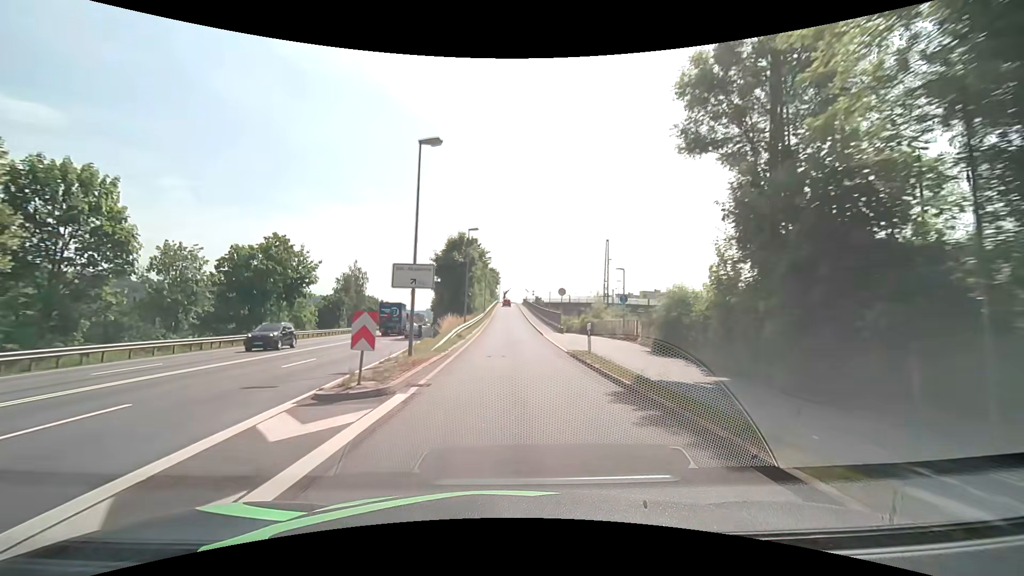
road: unclassified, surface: asphalt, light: Day
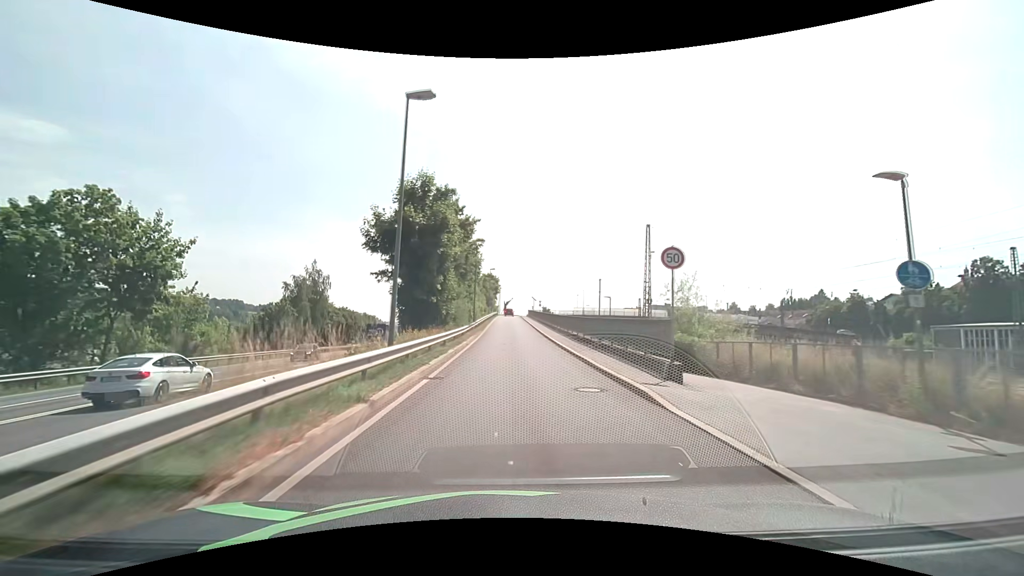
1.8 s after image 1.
(0.0, +24.3) m; 0°
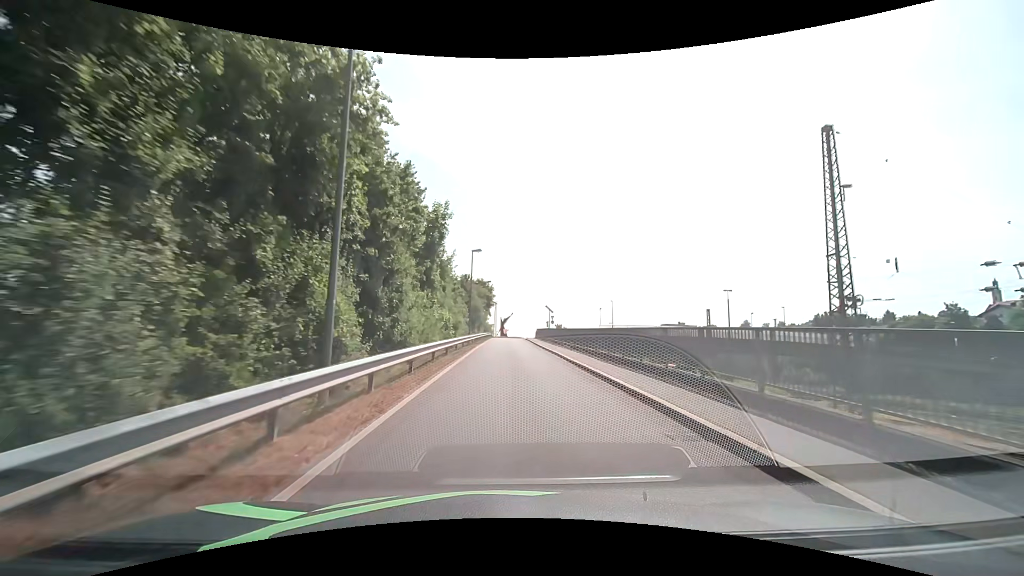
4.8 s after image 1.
(+0.2, +35.9) m; +1°
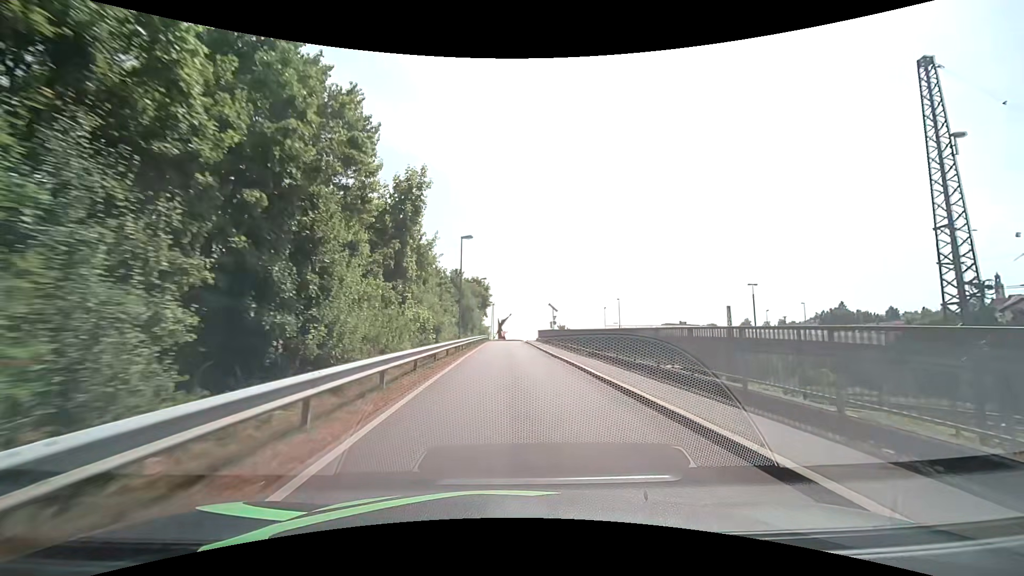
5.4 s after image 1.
(0.0, +7.0) m; 0°
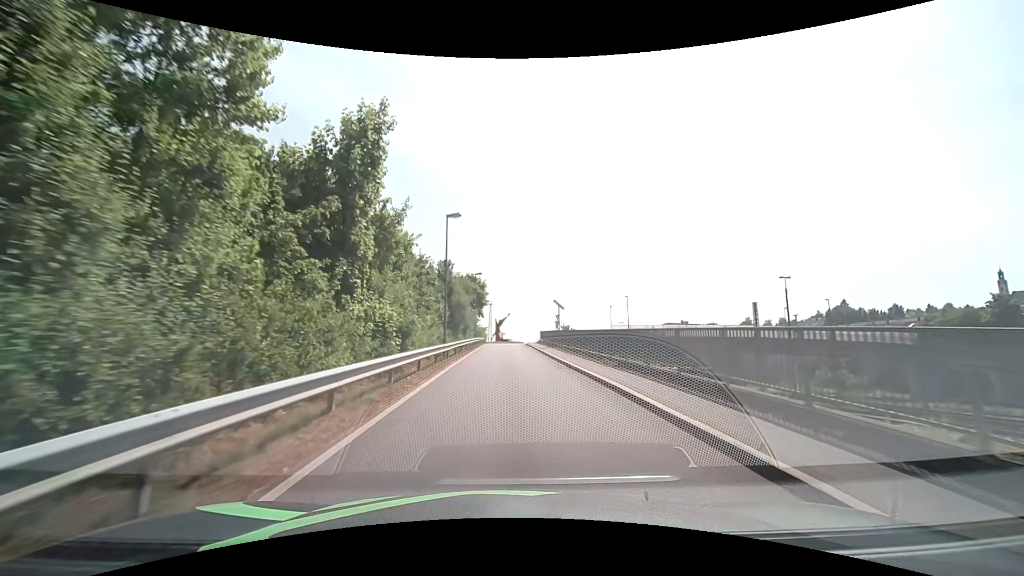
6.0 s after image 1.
(0.0, +6.9) m; 0°
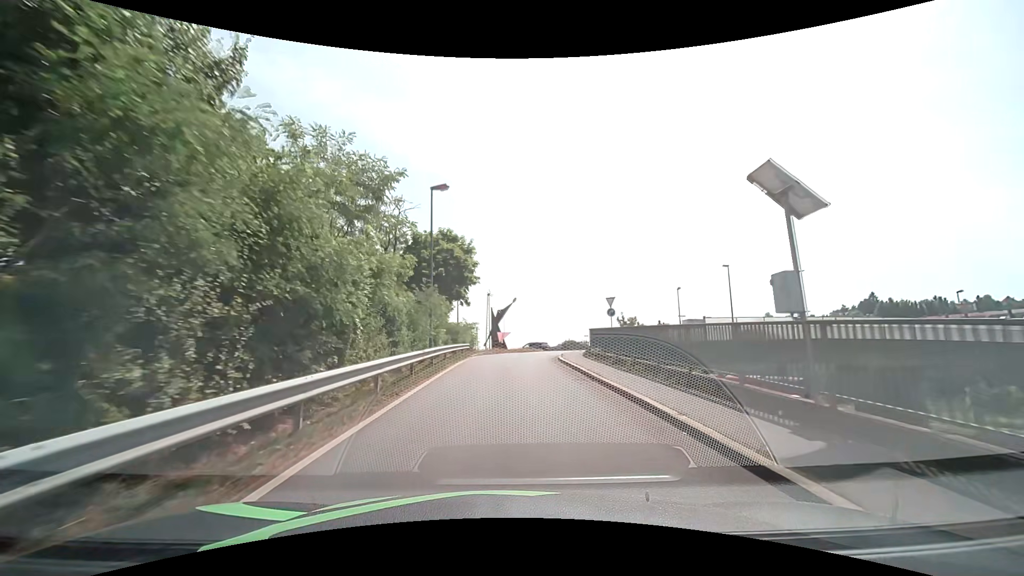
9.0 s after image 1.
(-0.2, +33.0) m; -1°
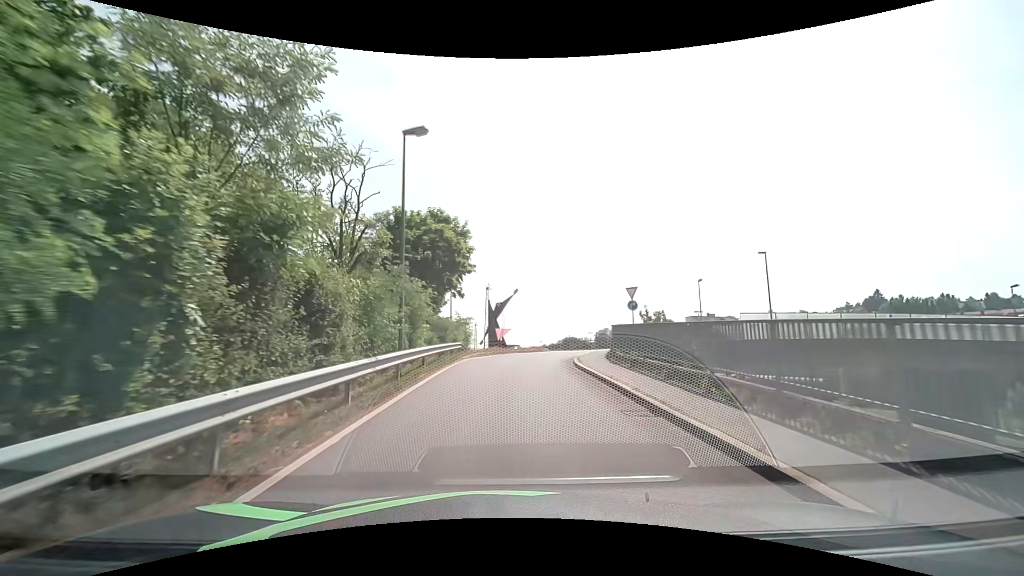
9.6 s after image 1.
(0.0, +5.8) m; 0°
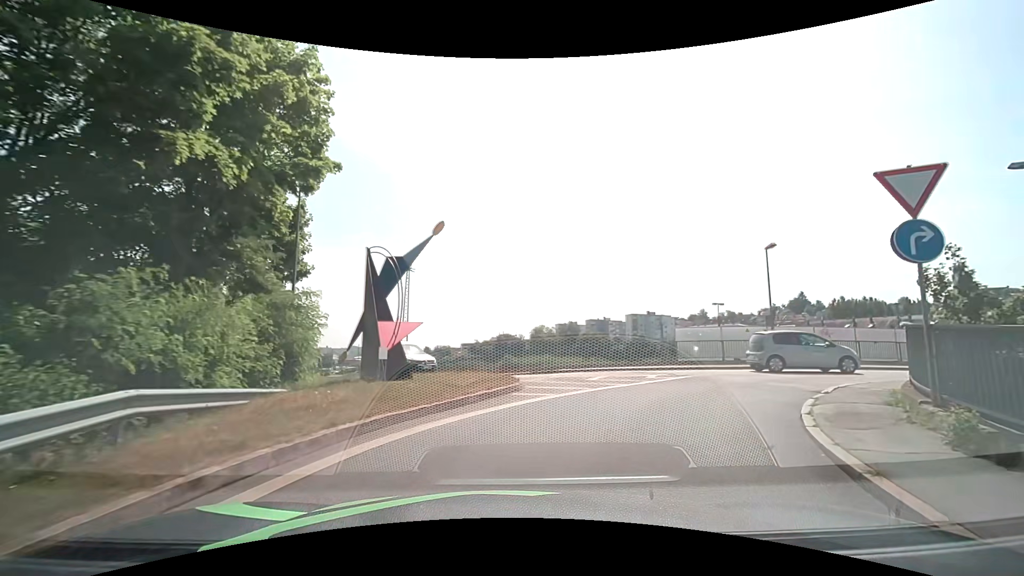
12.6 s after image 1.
(+0.6, +22.2) m; +7°
(+2, +10) (+9, +17) (+19, +20) (+29, +21) (+38, +22) (+48, +23) (+58, +24) (+68, +25) (+78, +26) (+88, +26) m
